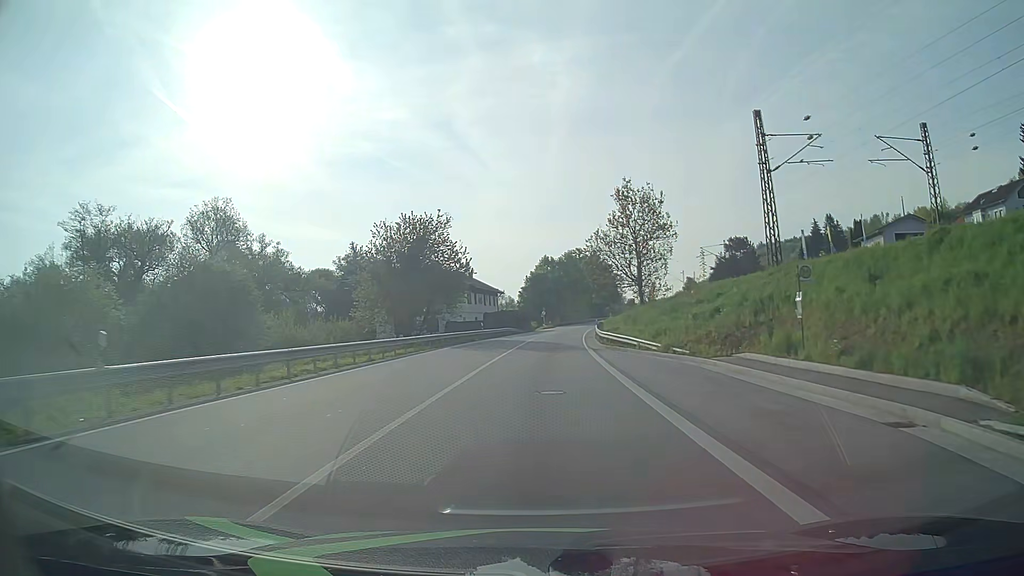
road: primary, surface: asphalt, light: Day
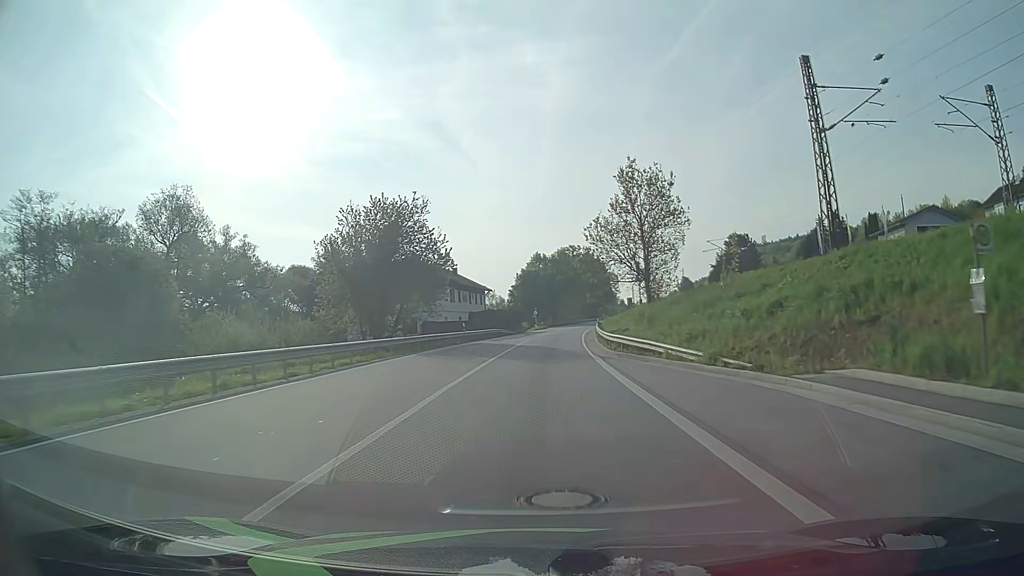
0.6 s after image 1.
(+0.1, +8.2) m; 0°
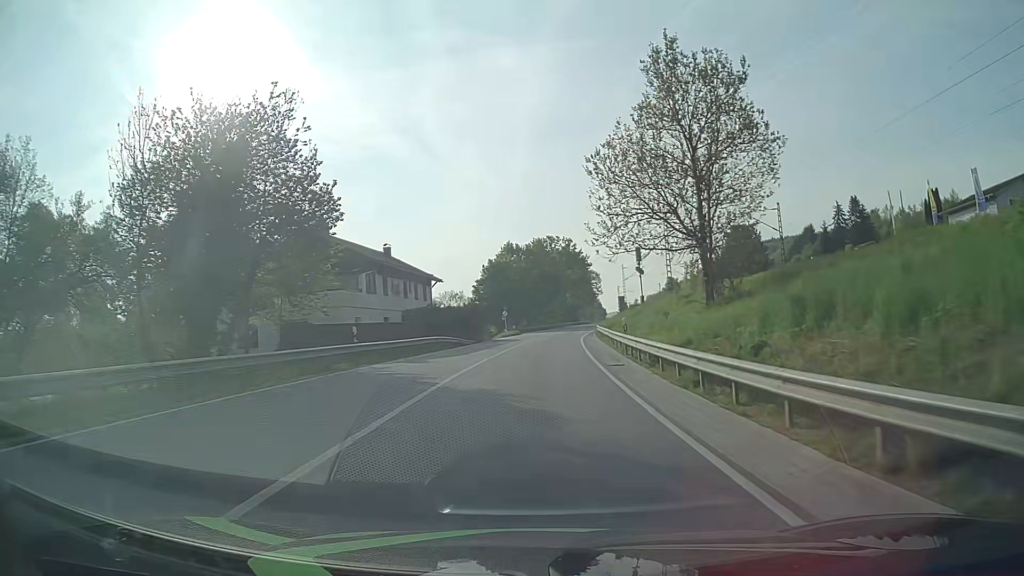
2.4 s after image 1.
(+0.6, +24.6) m; +2°
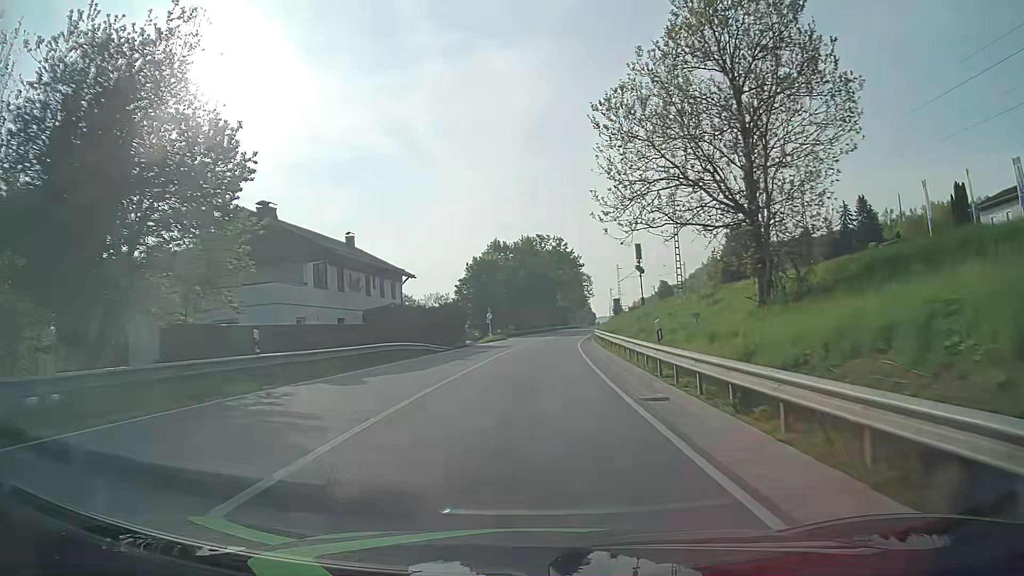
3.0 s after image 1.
(+0.1, +8.3) m; +1°
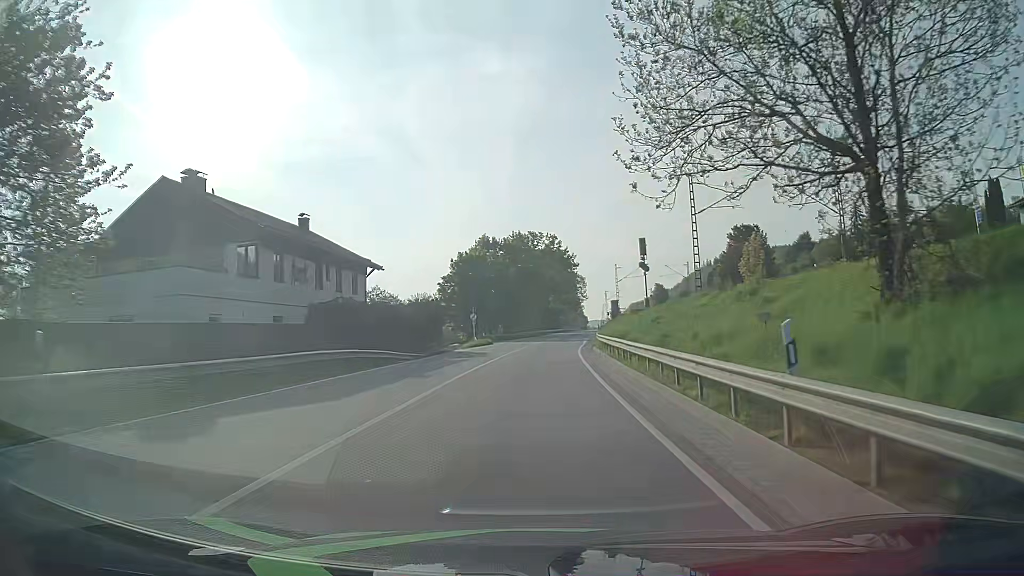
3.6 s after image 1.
(+0.1, +8.3) m; +1°
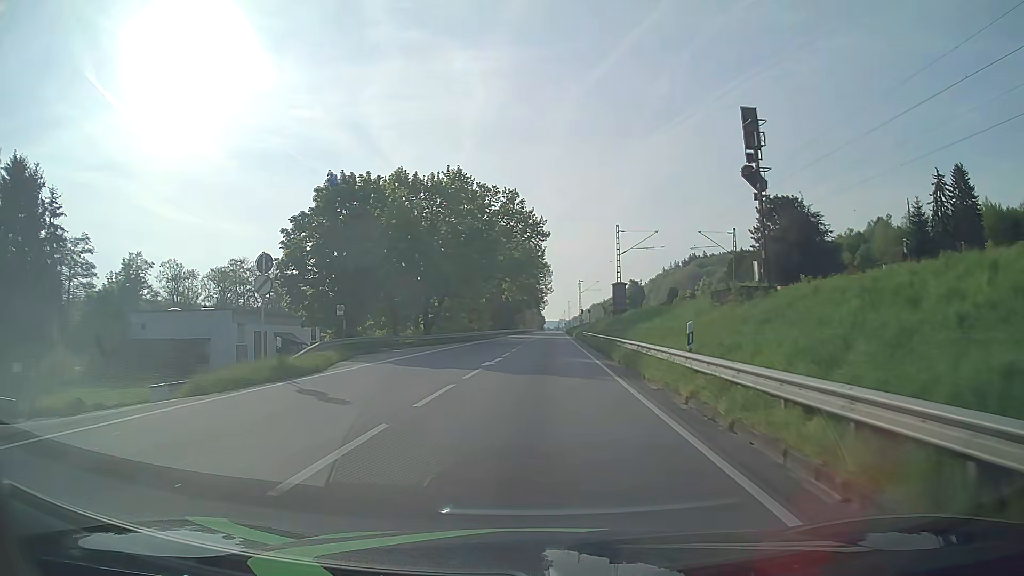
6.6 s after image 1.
(+1.3, +41.4) m; +4°
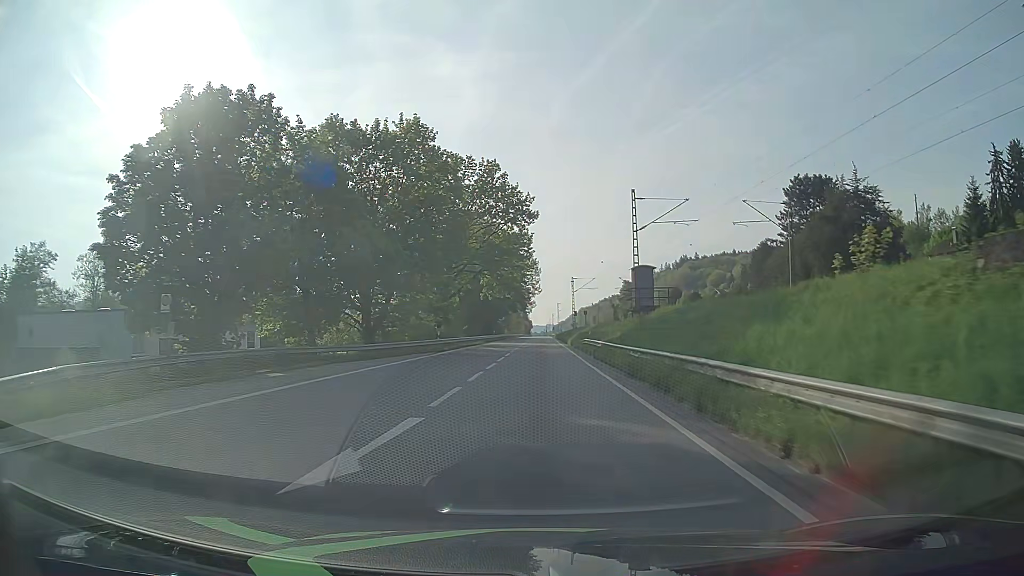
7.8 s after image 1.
(+0.2, +17.5) m; +1°
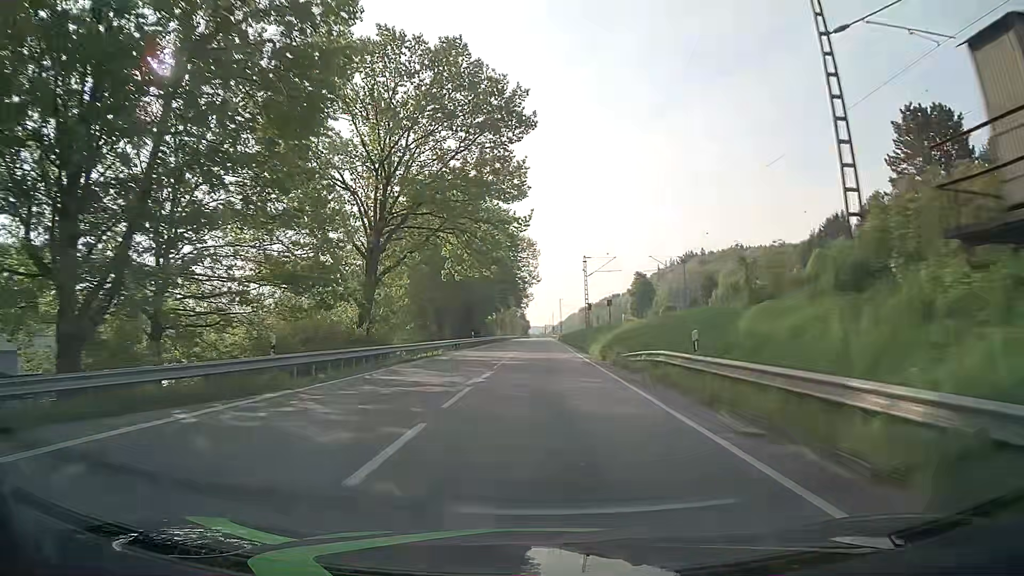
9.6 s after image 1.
(+0.1, +30.7) m; 0°
(0, +10) (0, +20) (0, +30) (0, +40) (0, +50) (0, +60) (+1, +70) (+1, +80) (+1, +90) (+1, +100) m
